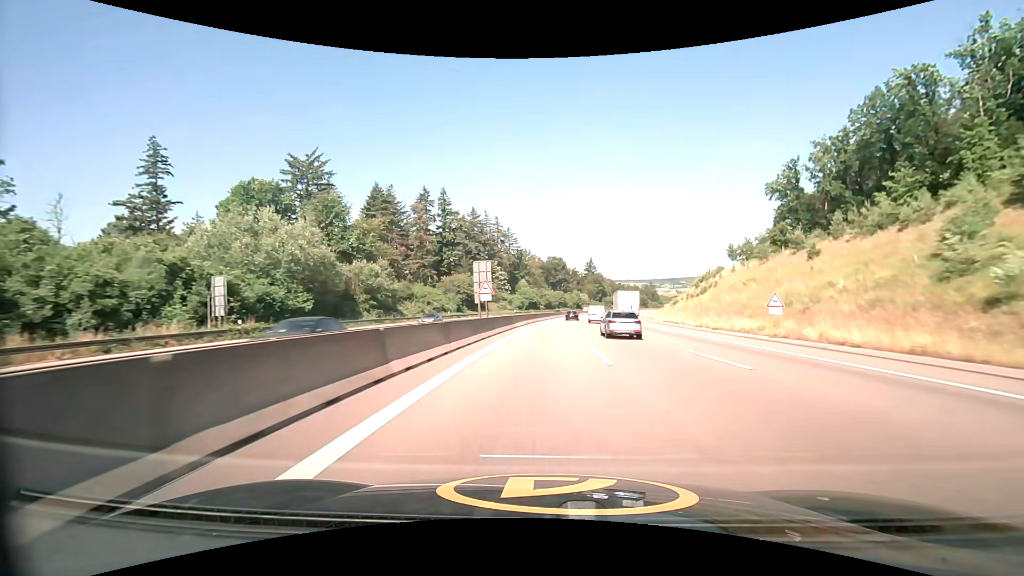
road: motorway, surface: asphalt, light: Day
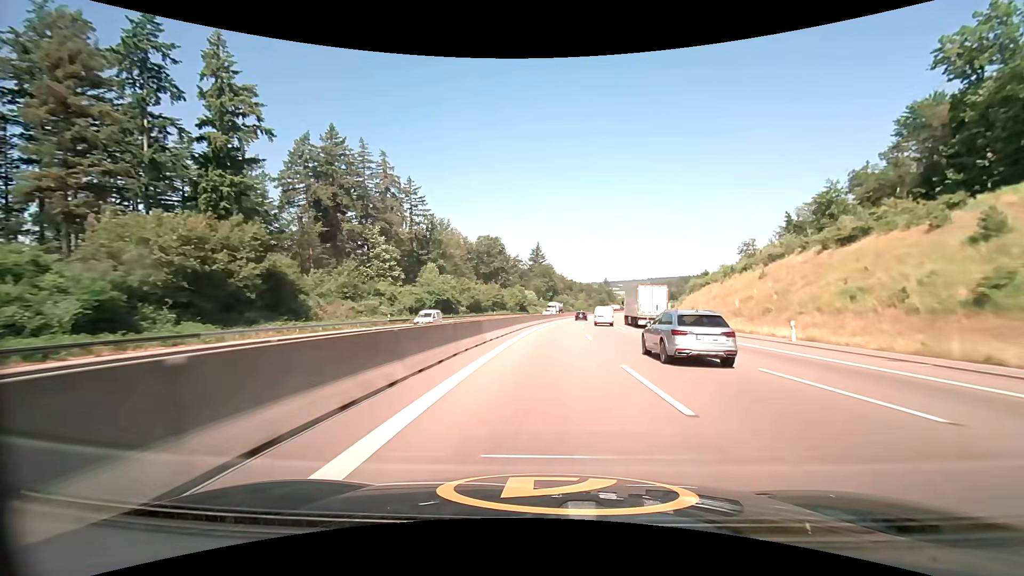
(+4.3, +77.5) m; +7°
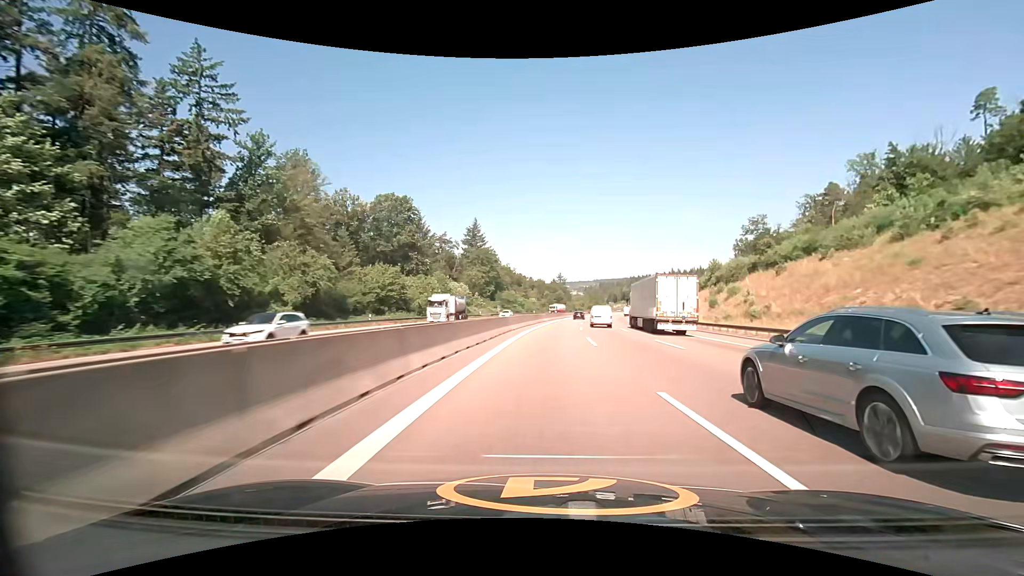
(+2.9, +58.7) m; +6°
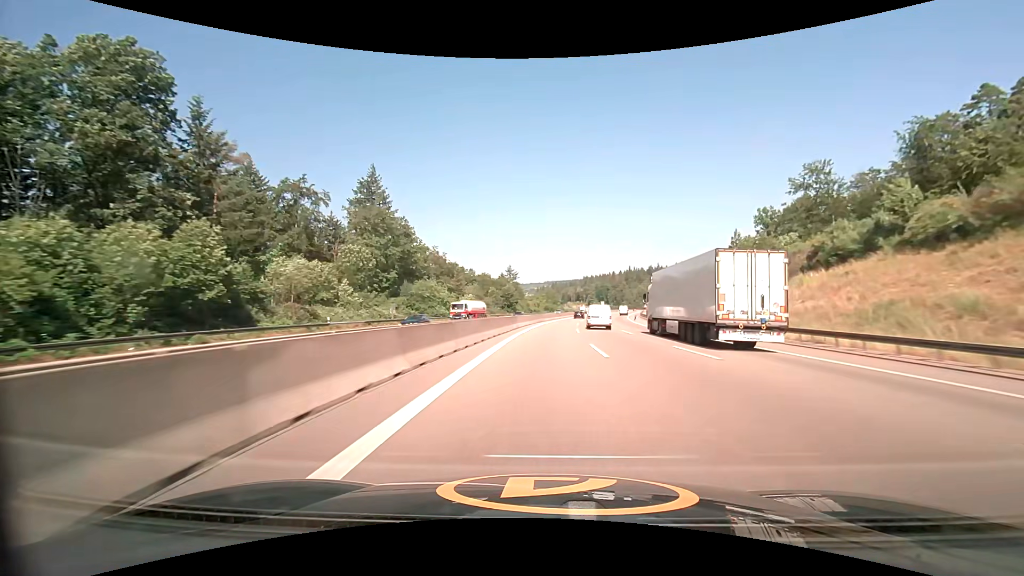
(+3.2, +59.1) m; +6°
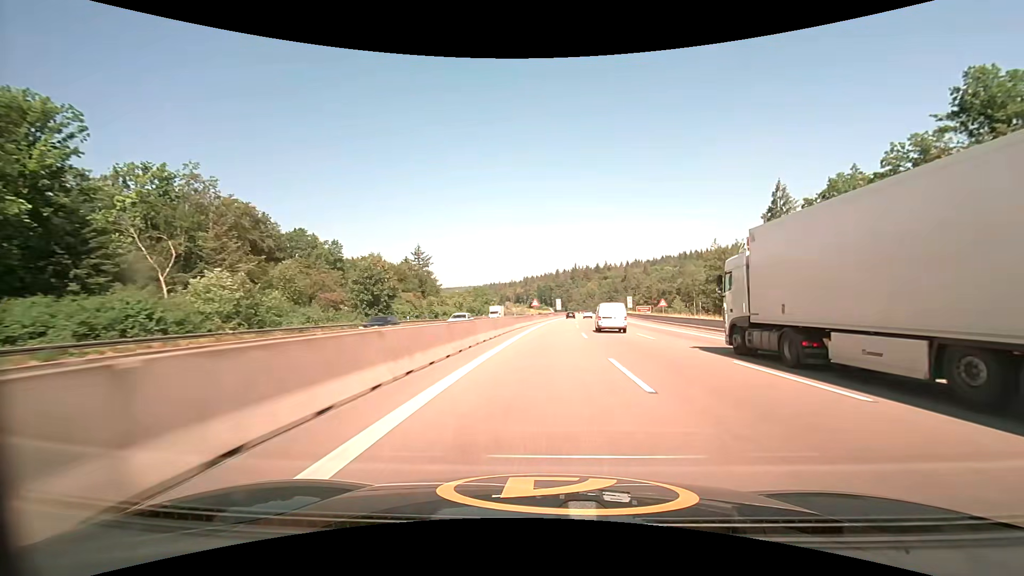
(+5.0, +78.8) m; +7°
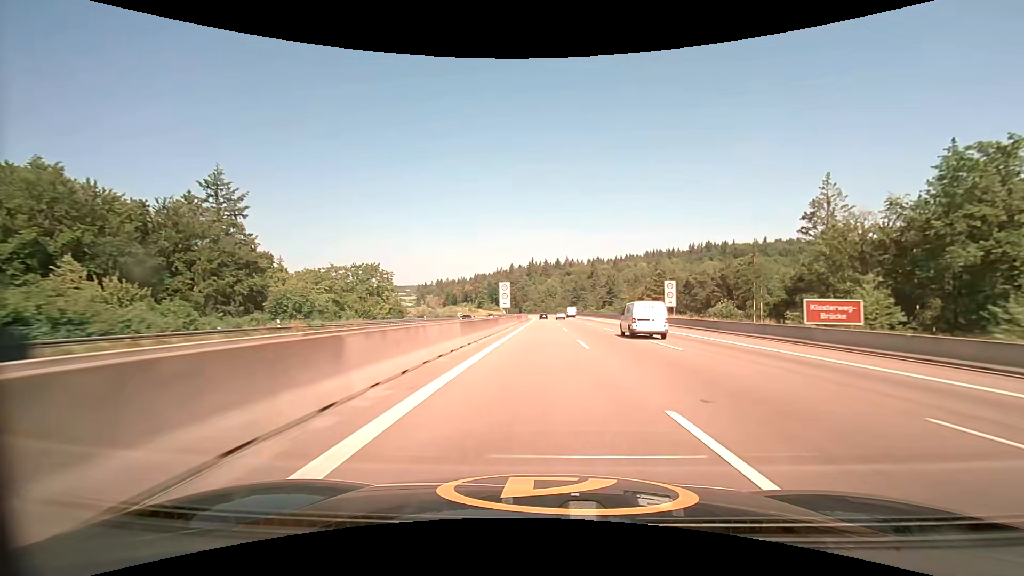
(+4.1, +79.2) m; +5°
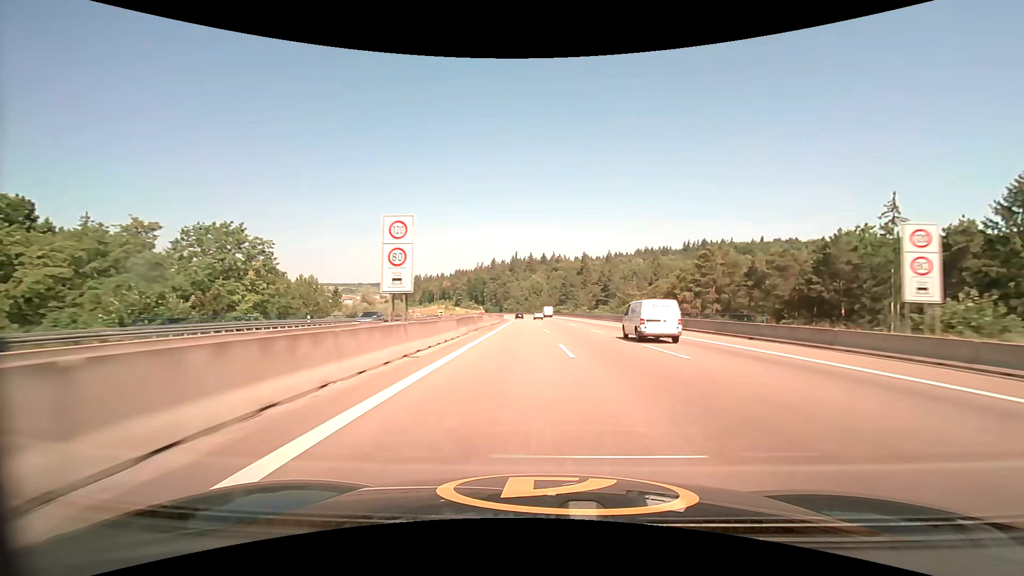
(+0.8, +39.9) m; +2°
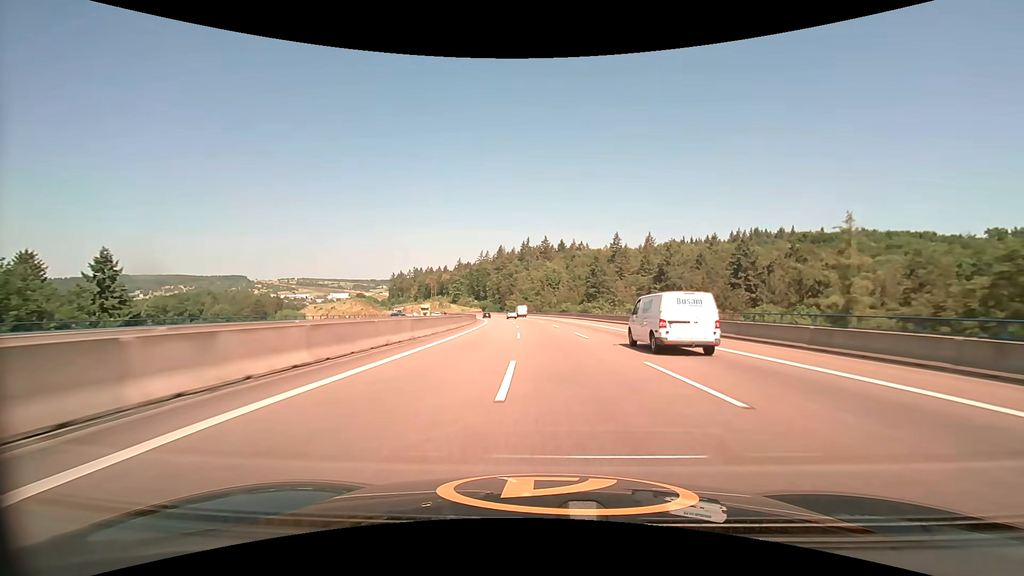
(0.0, +79.4) m; -1°
(0, +10) (0, +20) (0, +30) (-1, +40) (-1, +50) (-2, +60) (-3, +70) (-4, +80) (-5, +90) (-6, +100) m
